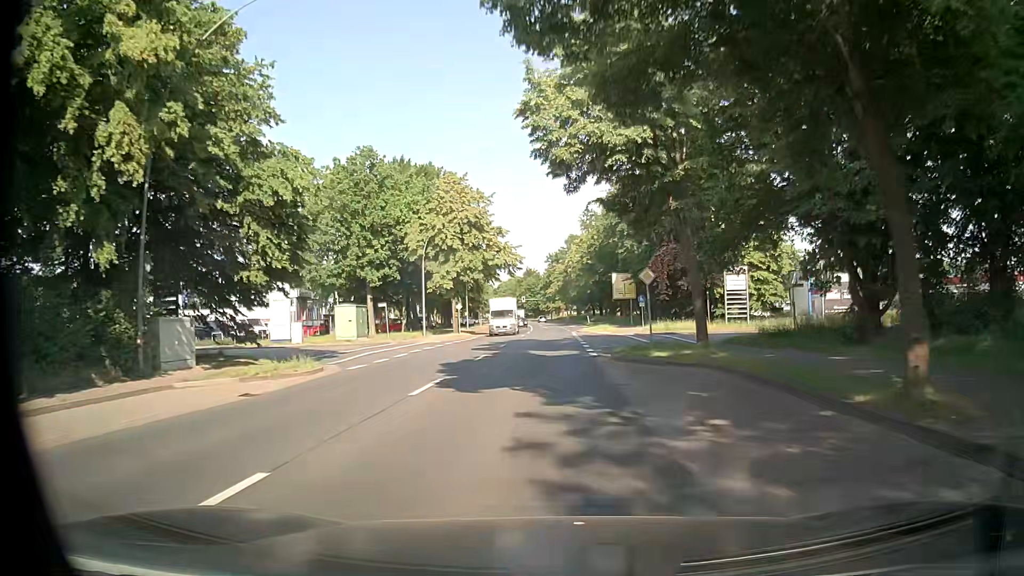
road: tertiary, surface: asphalt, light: Day
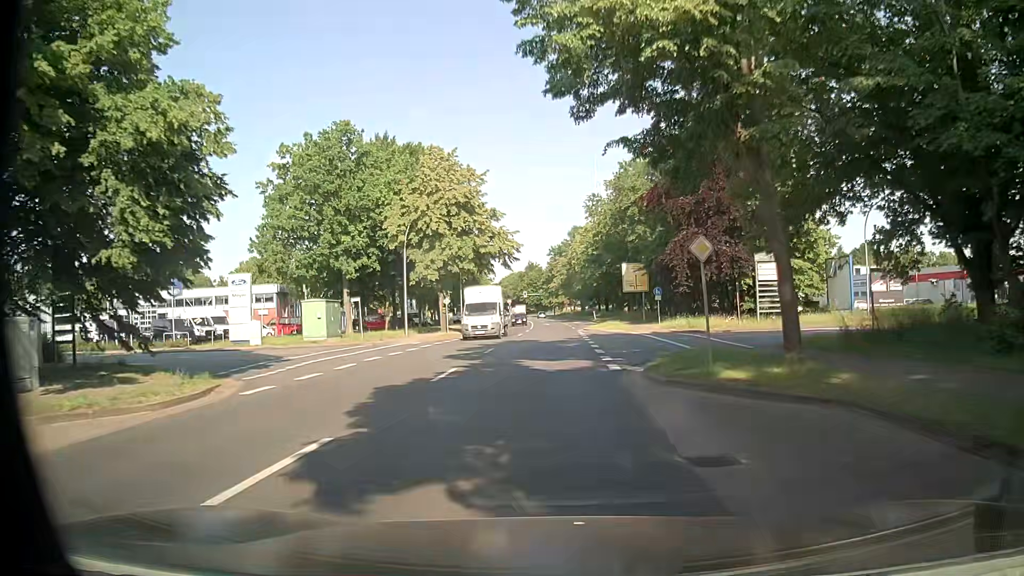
(-0.1, +7.5) m; -1°
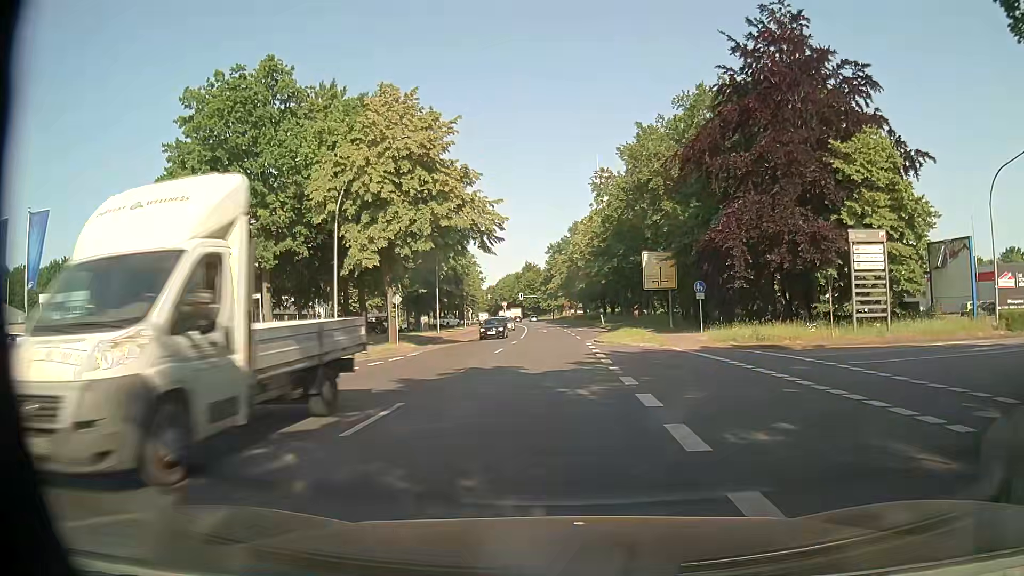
(-0.1, +14.8) m; -1°
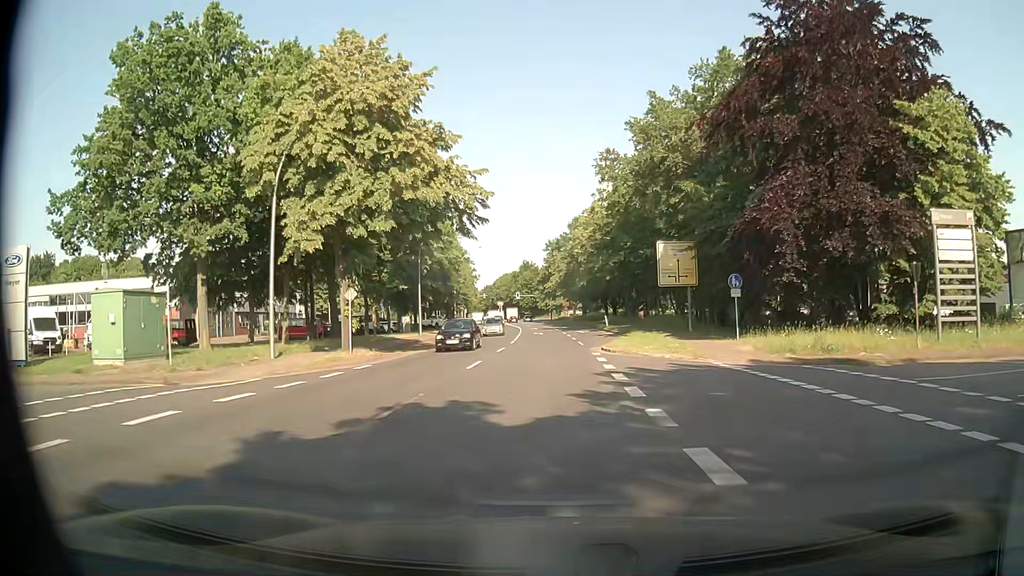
(+0.1, +7.3) m; +1°
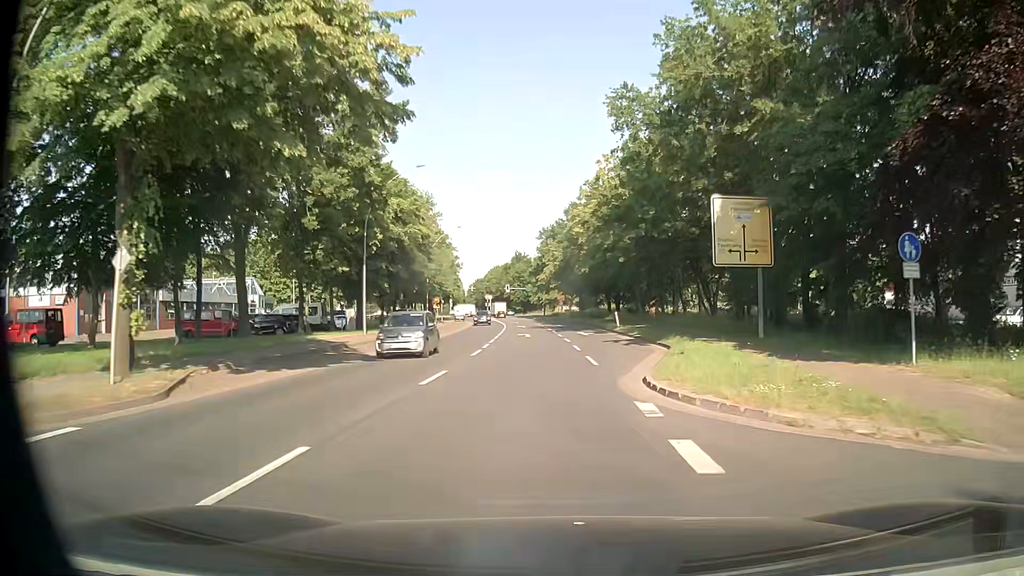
(+0.1, +14.6) m; 0°
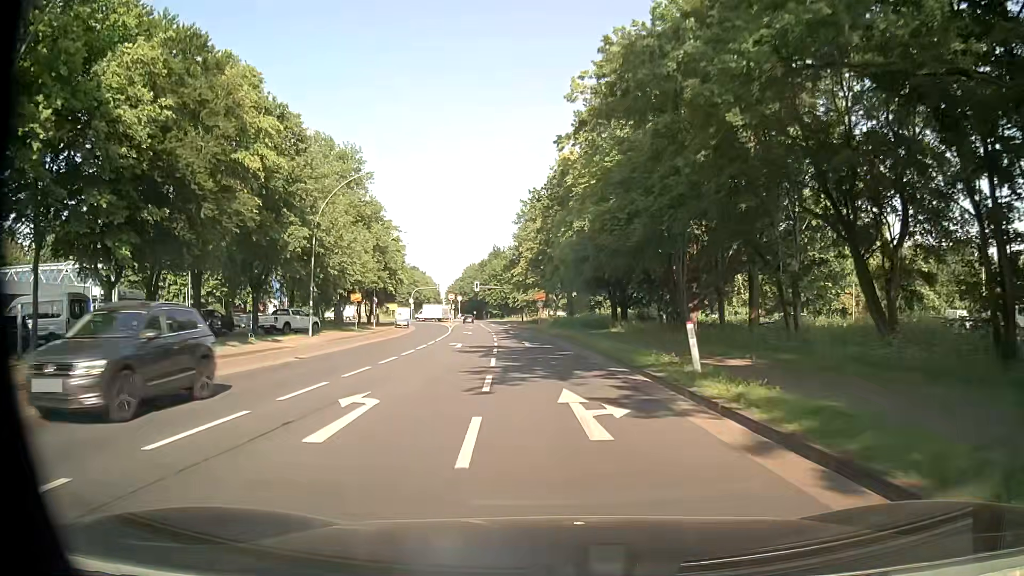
(+1.0, +29.0) m; +2°
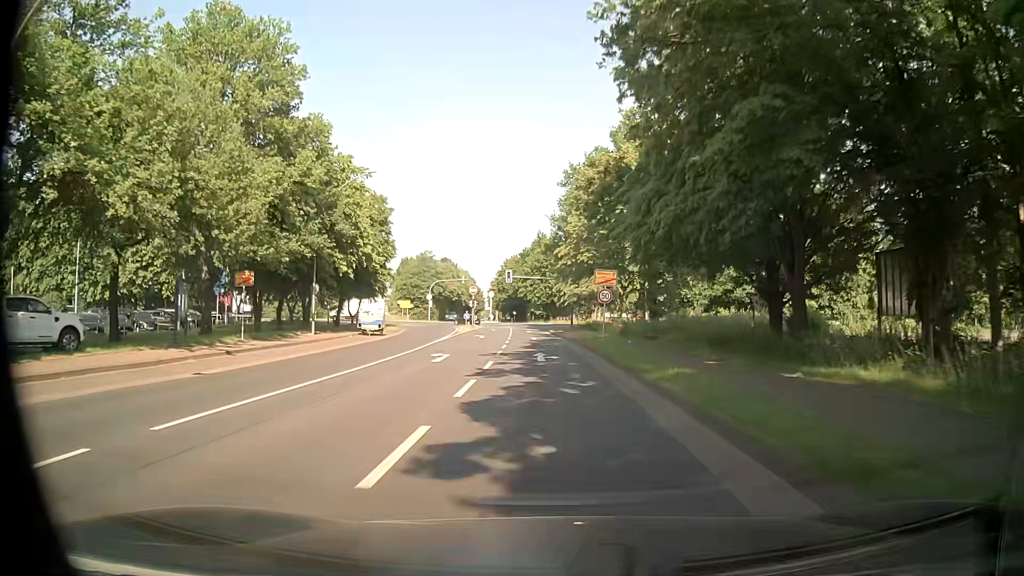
(-1.5, +31.0) m; -5°
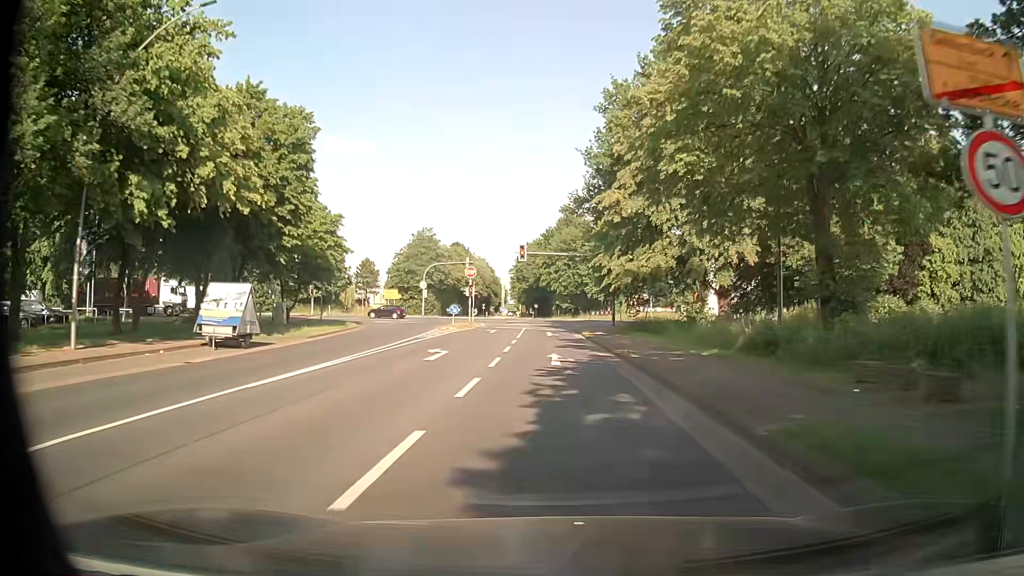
(-0.6, +24.8) m; -3°
